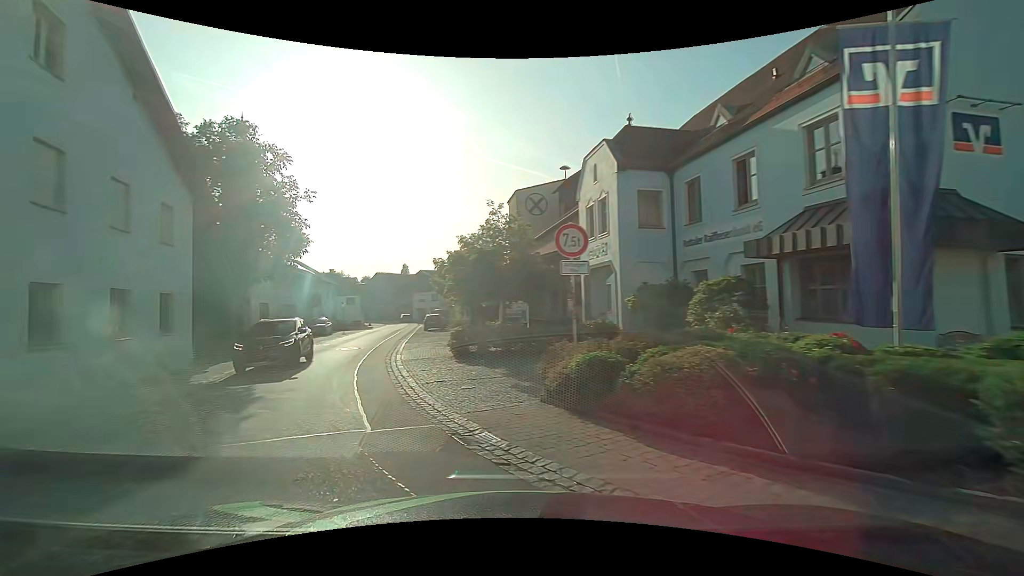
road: tertiary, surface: asphalt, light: Day
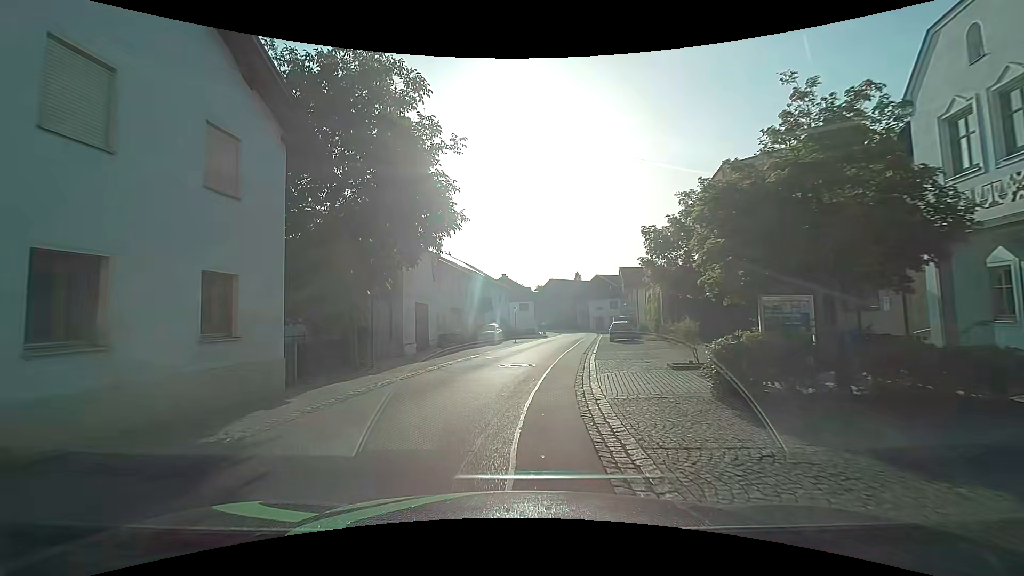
(-1.9, +8.7) m; -21°
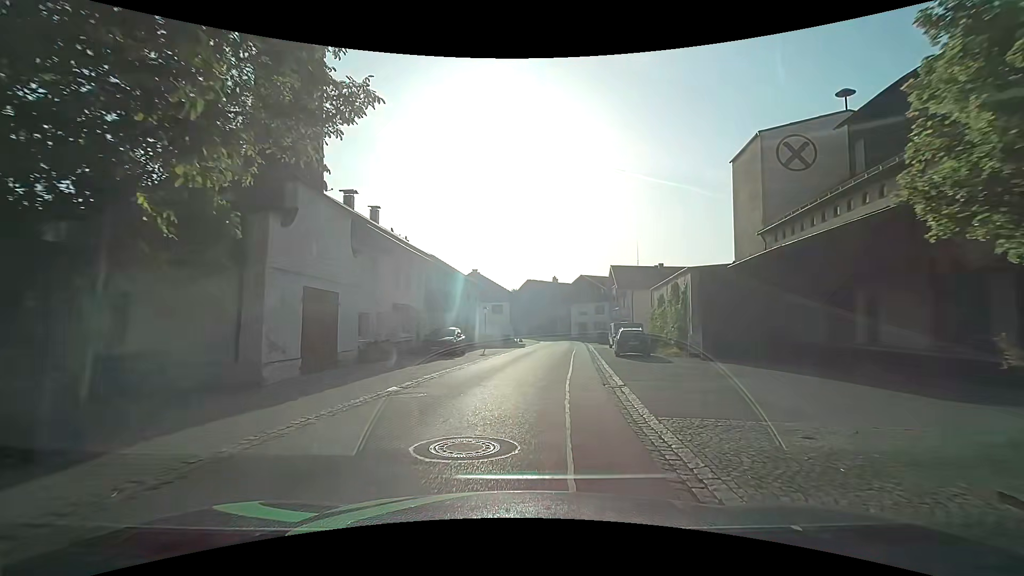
(+0.5, +11.0) m; +5°
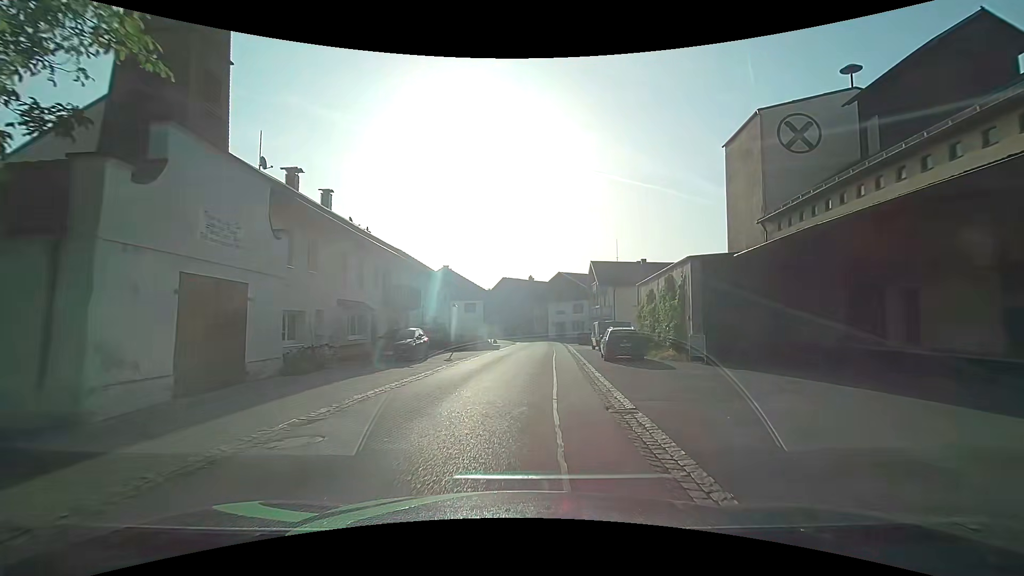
(+0.1, +4.0) m; +4°
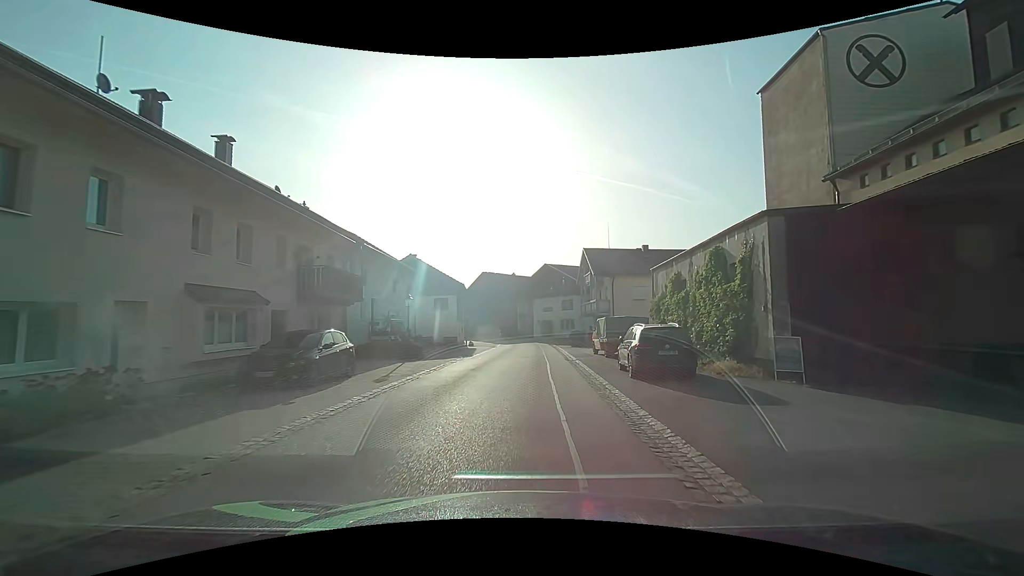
(0.0, +8.6) m; +1°
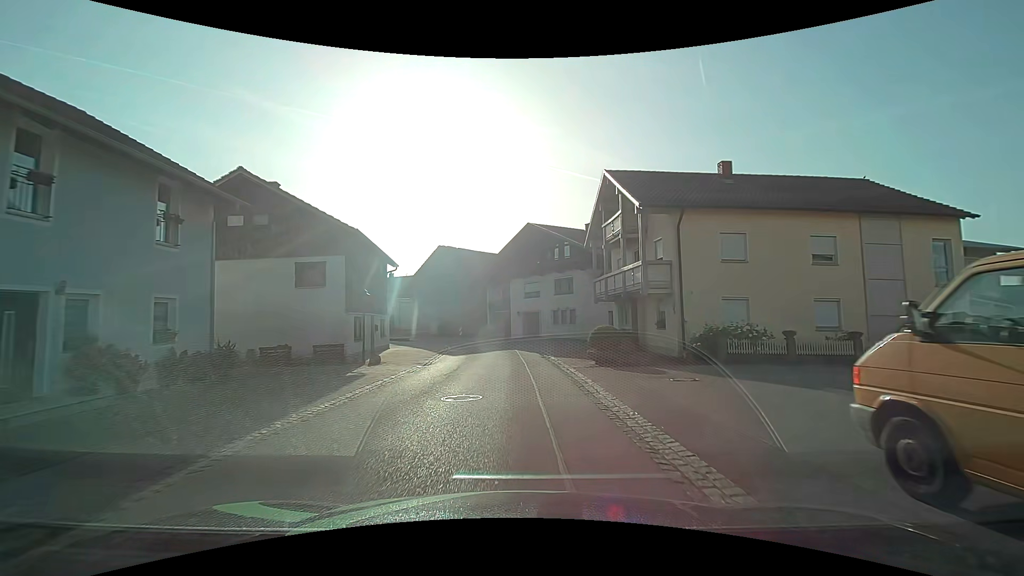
(+0.6, +23.4) m; +1°
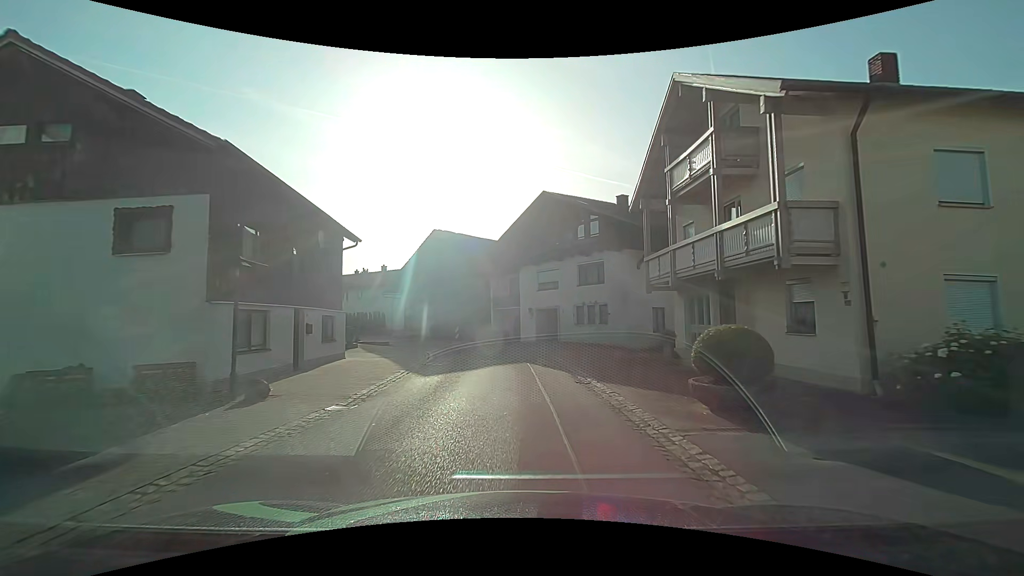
(0.0, +9.9) m; -1°
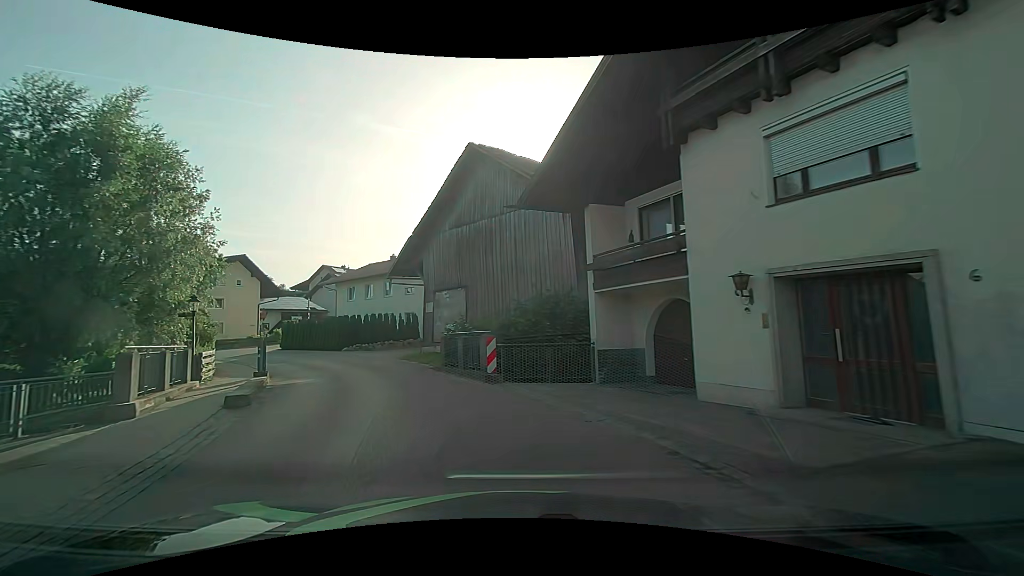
(-0.8, +25.0) m; -11°
(-1, +10) (-5, +19) (-10, +28) (-16, +36) (-24, +41) (-33, +46) (-43, +49) (-52, +53) (-61, +56) (-71, +59) m
